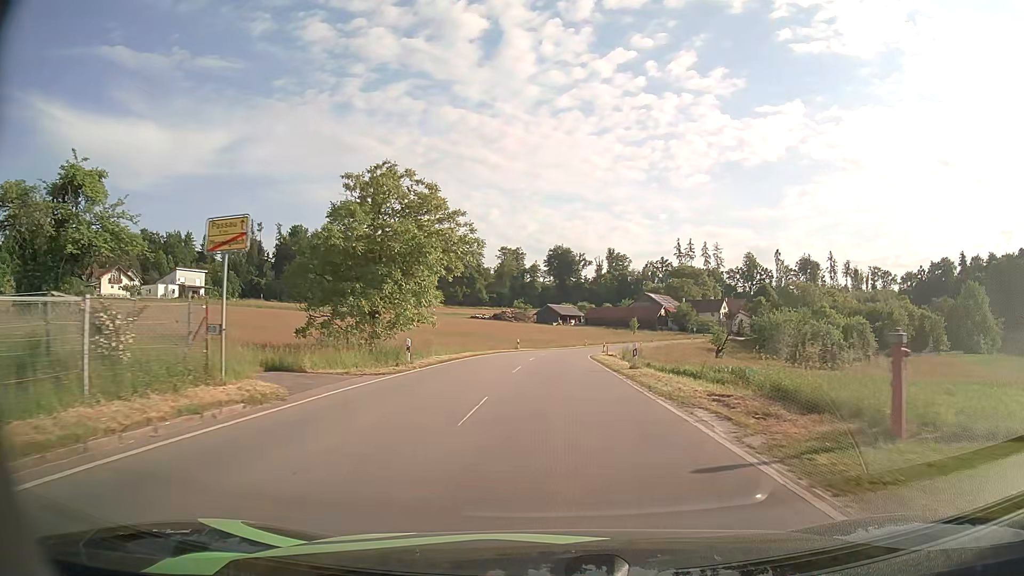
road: tertiary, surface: asphalt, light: Day
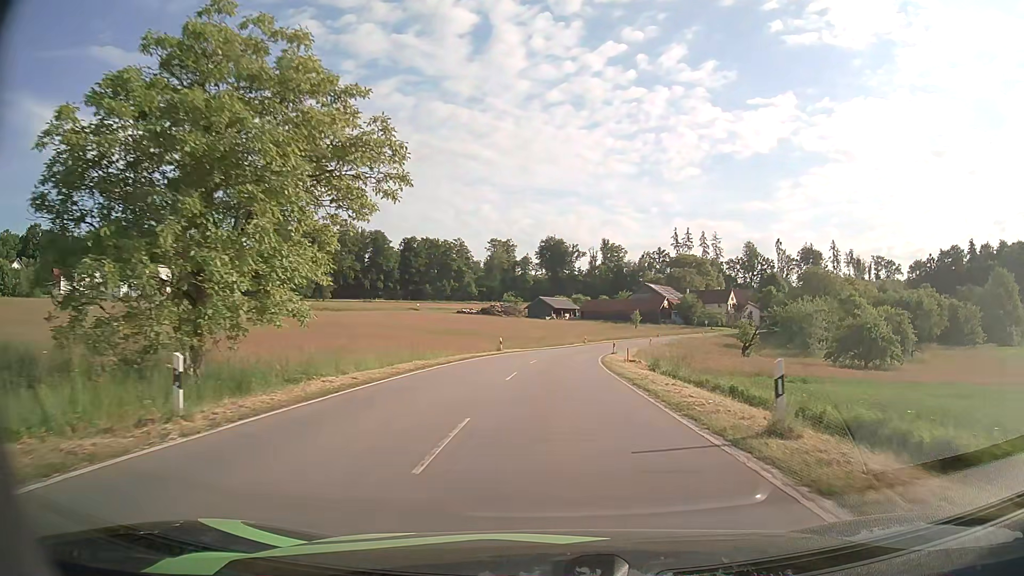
(+0.1, +15.1) m; +1°
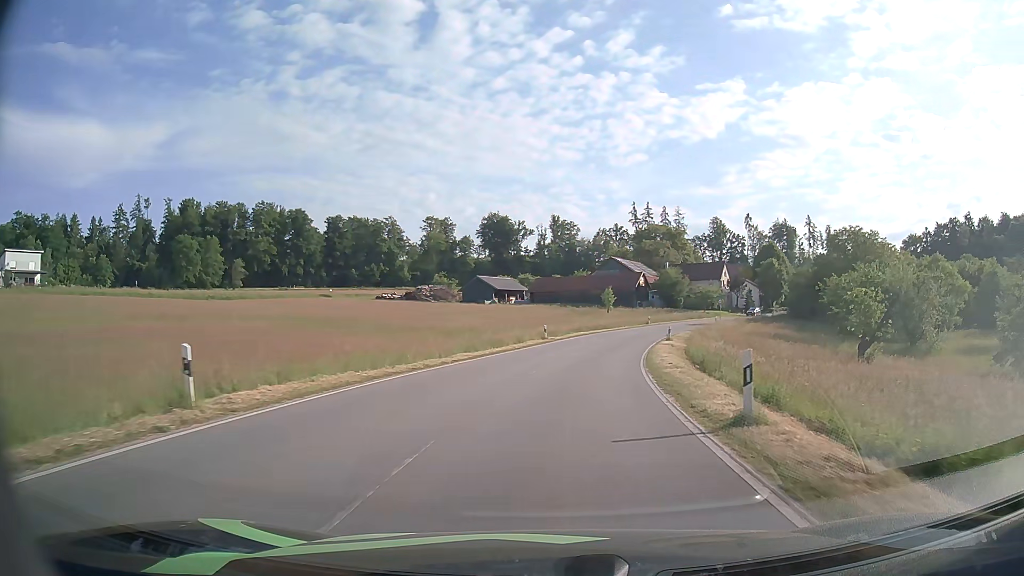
(+1.1, +38.2) m; +4°
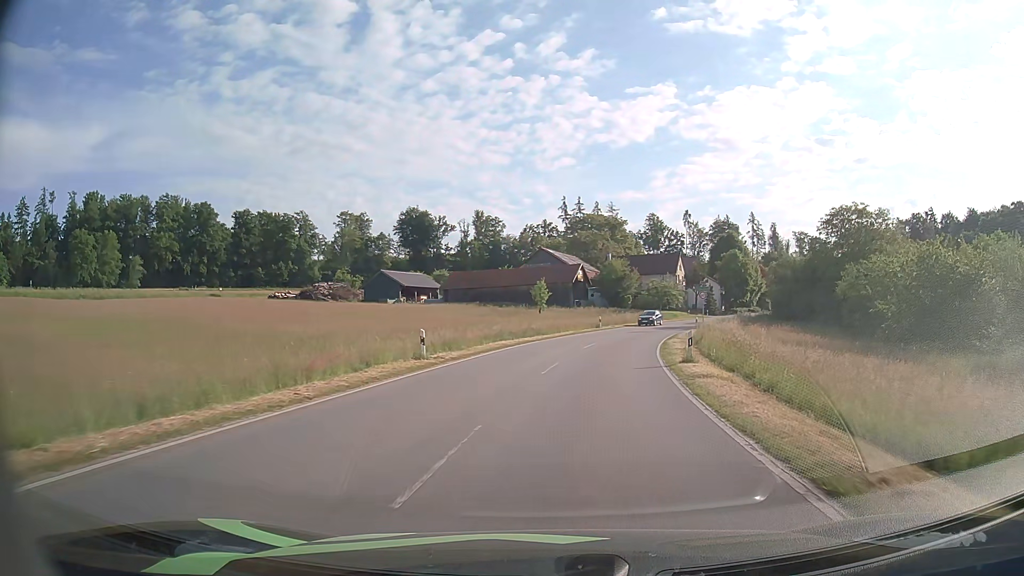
(+1.2, +23.1) m; +6°
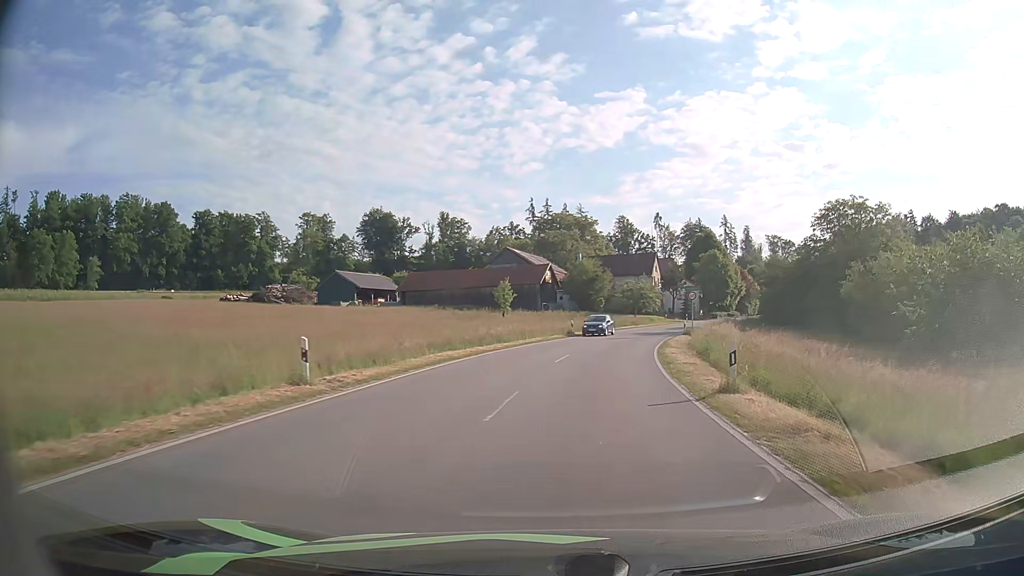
(+0.2, +7.8) m; +3°
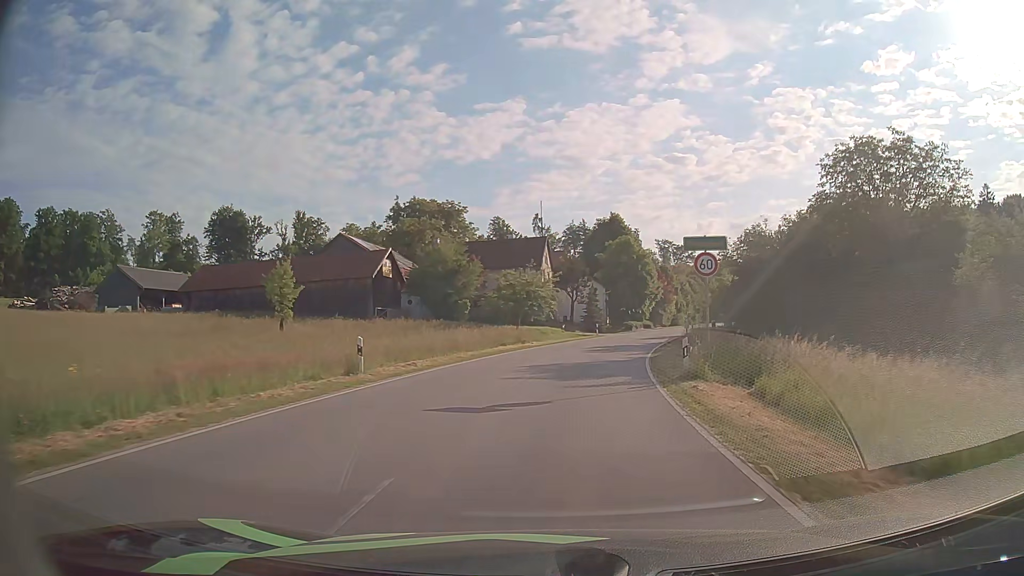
(+3.0, +30.8) m; +11°
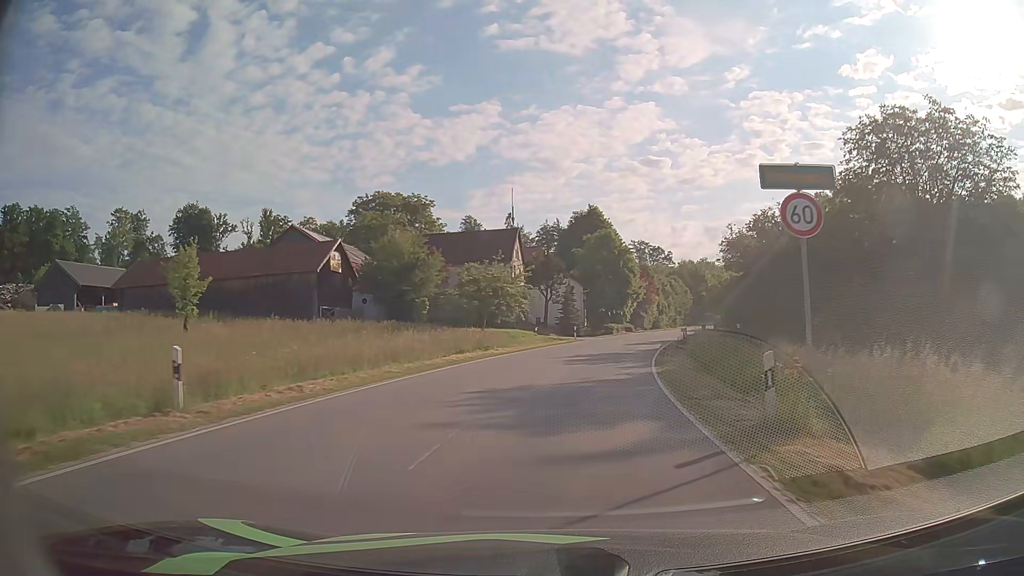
(+0.1, +7.8) m; +2°
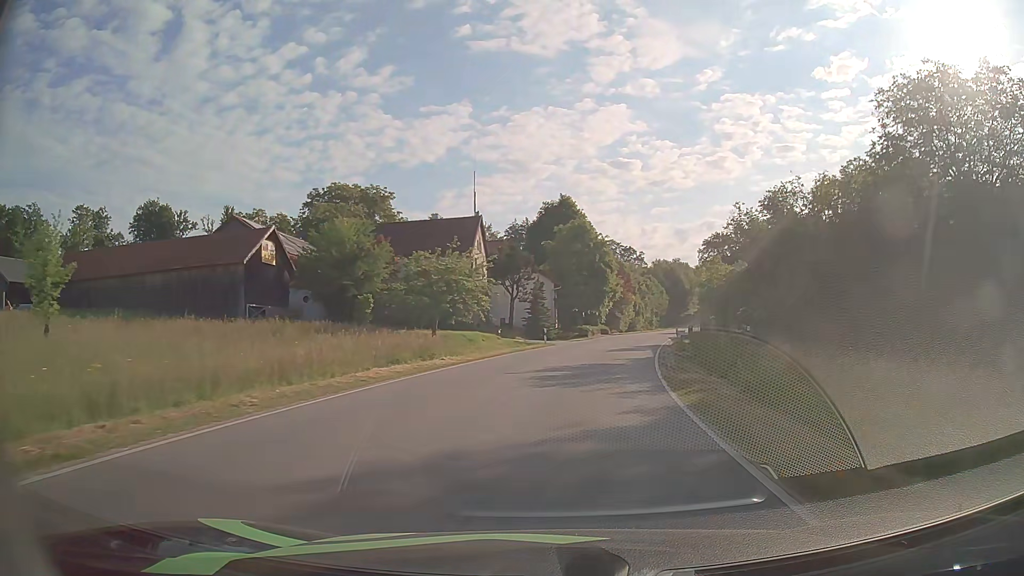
(+0.2, +7.9) m; +3°
(0, +10) (+1, +20) (+3, +30) (+5, +40) (+7, +49) (+9, +59) (+12, +69) (+15, +78) (+17, +88) (+20, +98) m
